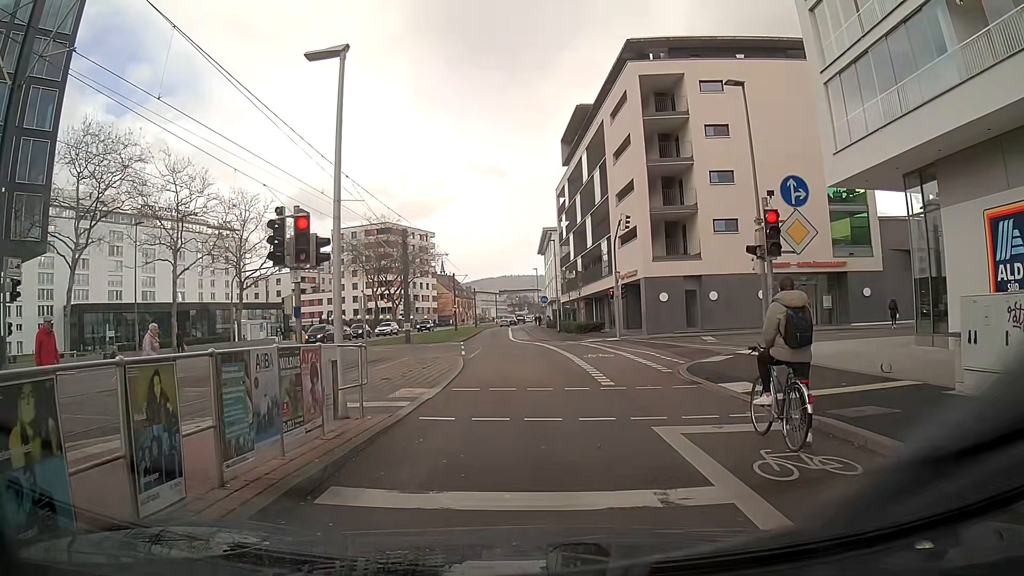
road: secondary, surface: asphalt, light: Day
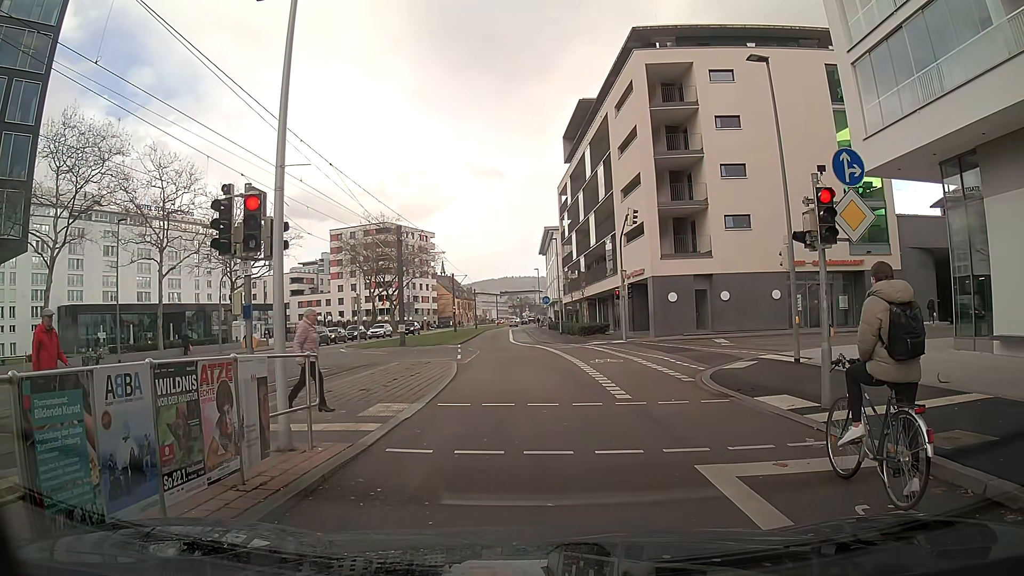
(0.0, +2.1) m; 0°
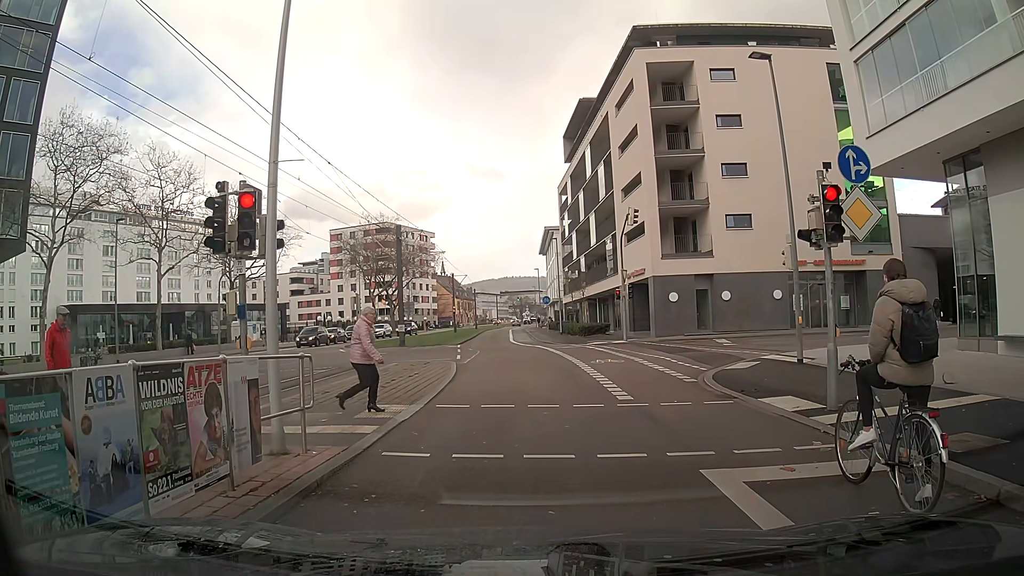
(0.0, +0.2) m; 0°
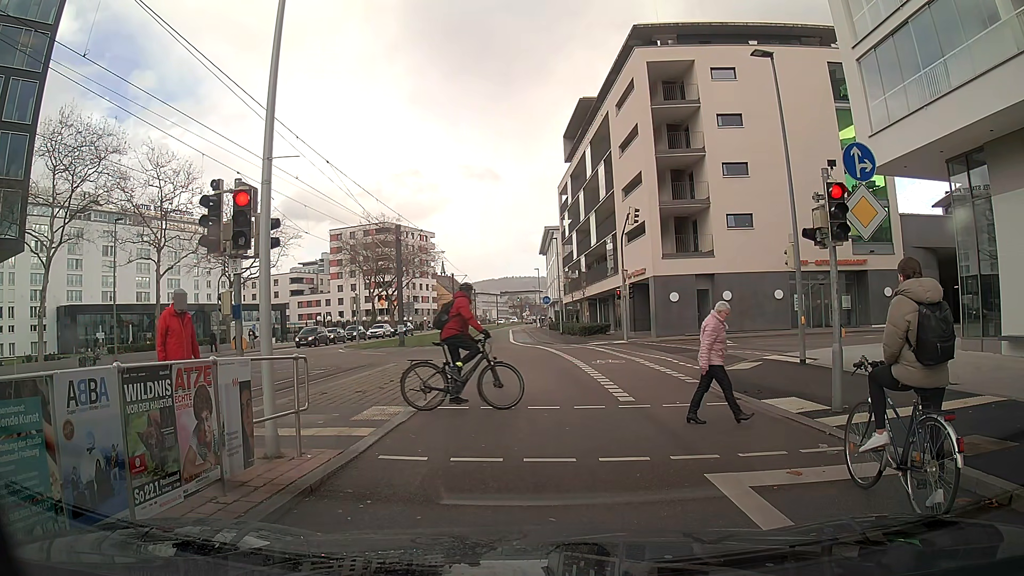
(0.0, +0.2) m; 0°
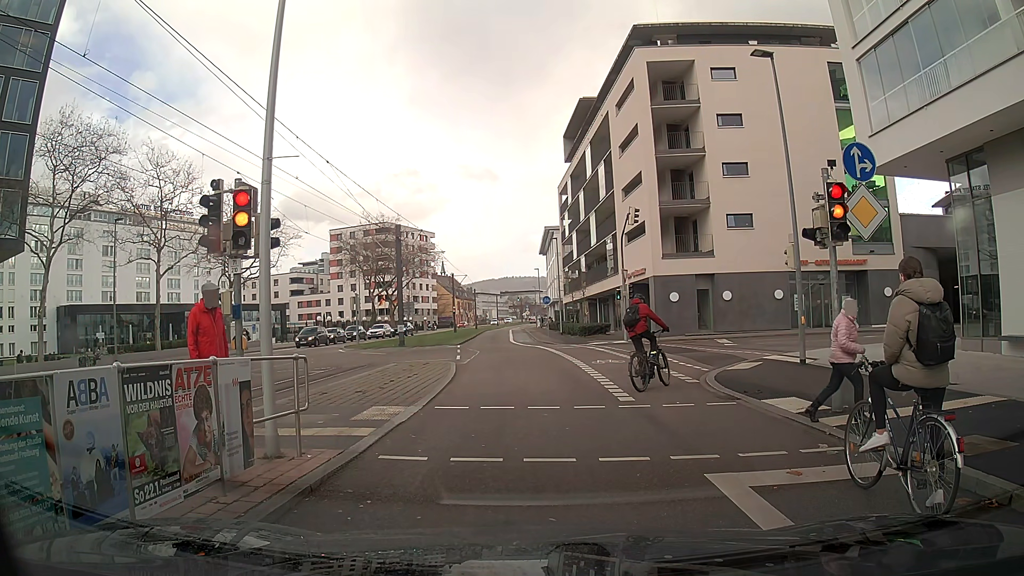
(0.0, 0.0) m; 0°
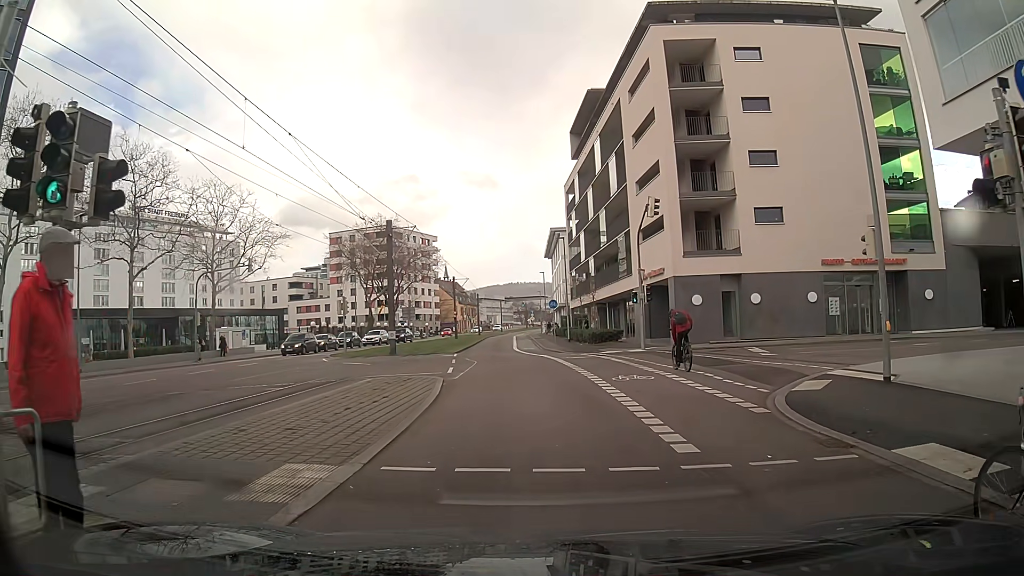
(0.0, +4.5) m; 0°
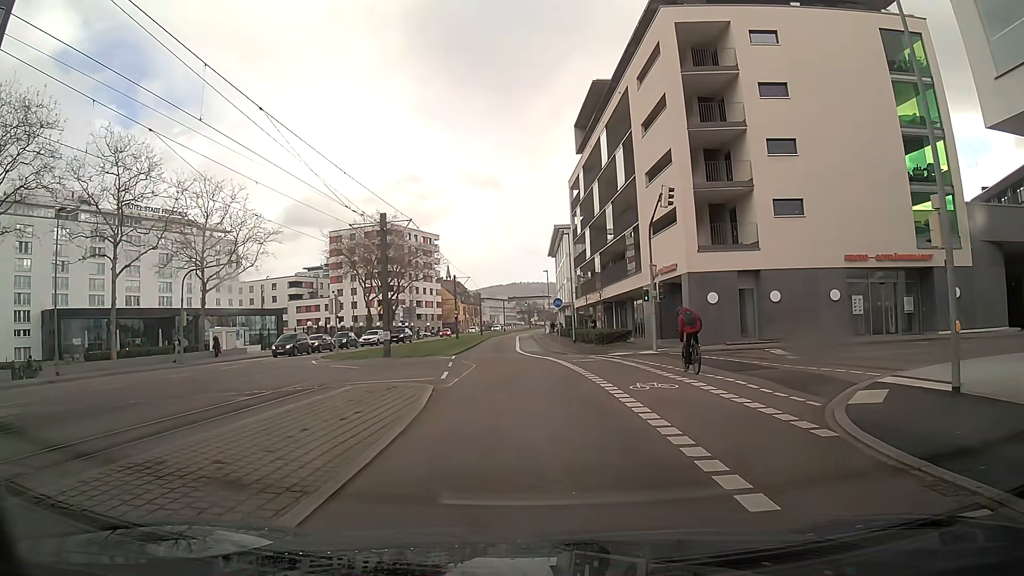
(0.0, +2.5) m; -1°
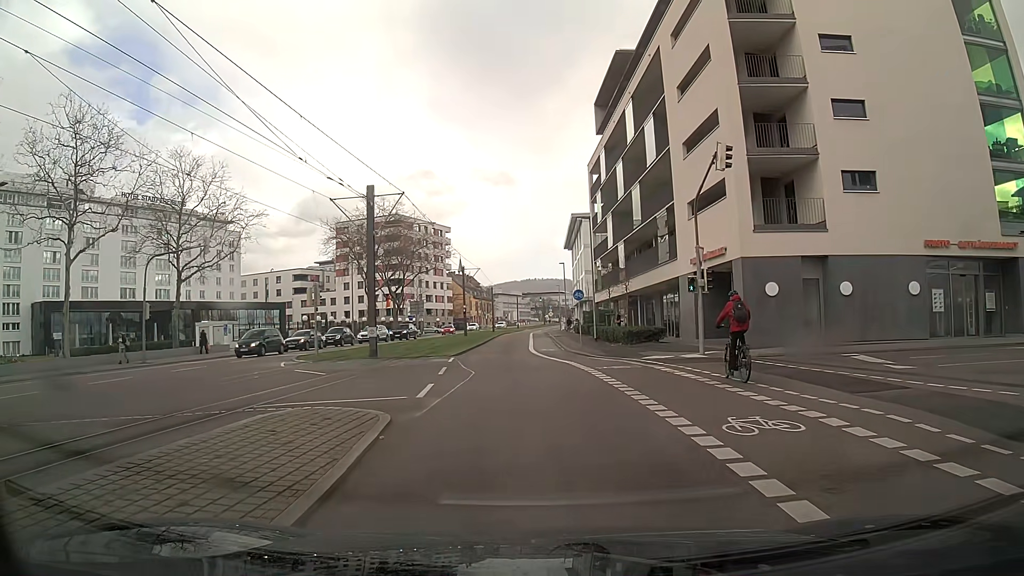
(-0.1, +6.3) m; -1°
(0, +10) (-1, +20) (-1, +30) (-2, +40) (-2, +50) (-2, +60) (-2, +70) (-2, +80) (-2, +90) (-2, +100) m
